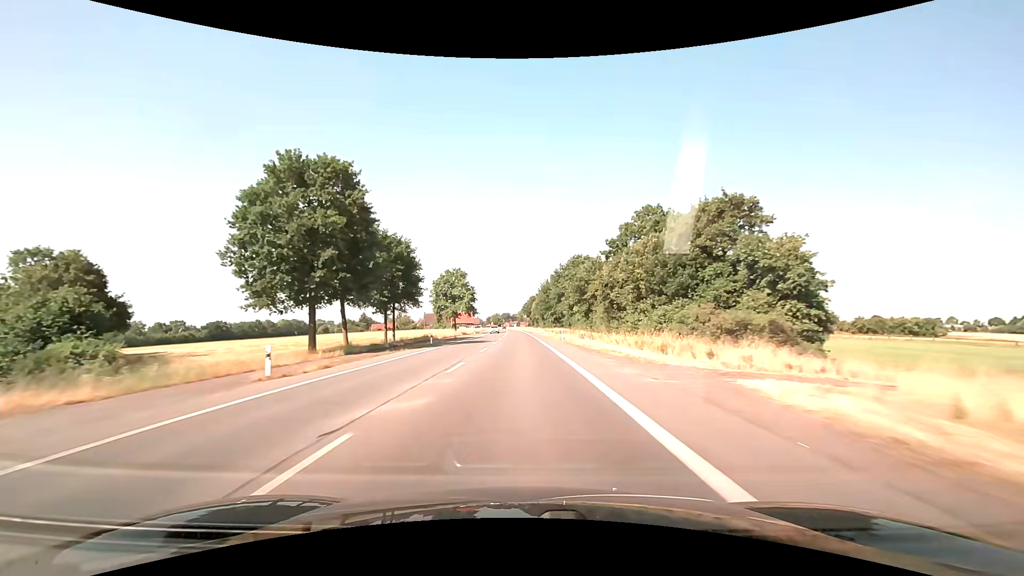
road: primary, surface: asphalt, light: Day
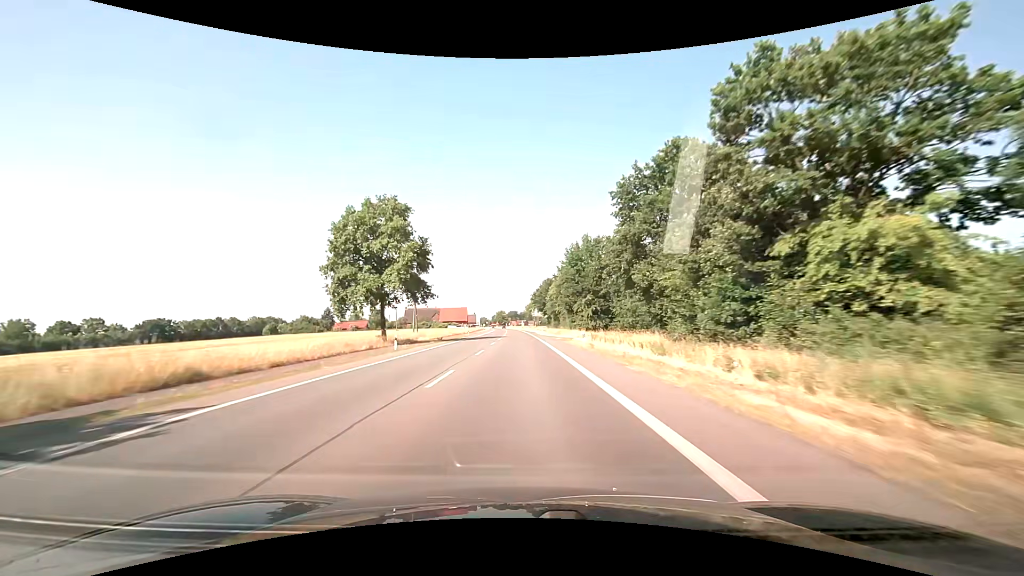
(-0.6, +63.1) m; -1°
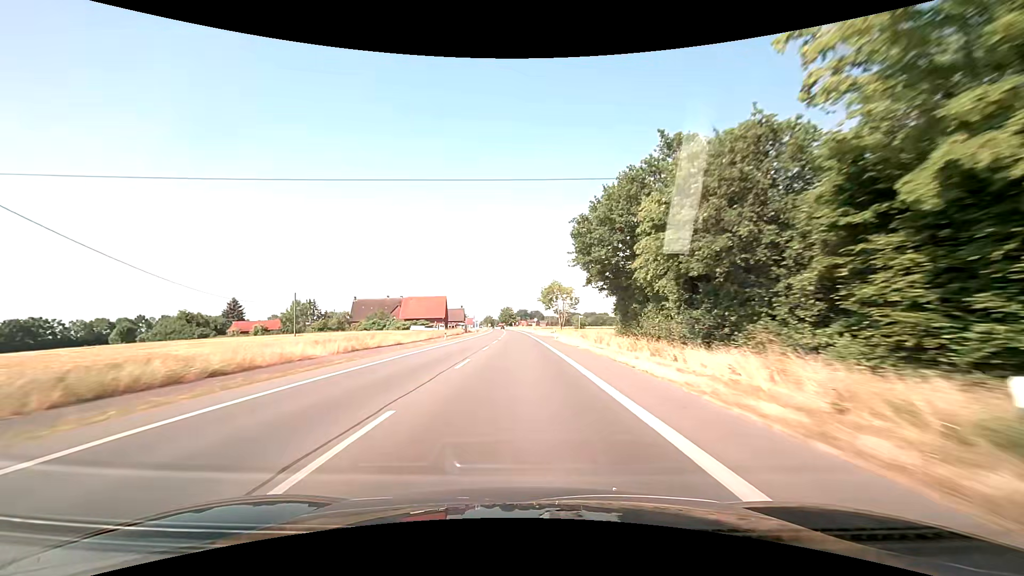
(-0.6, +78.9) m; -1°
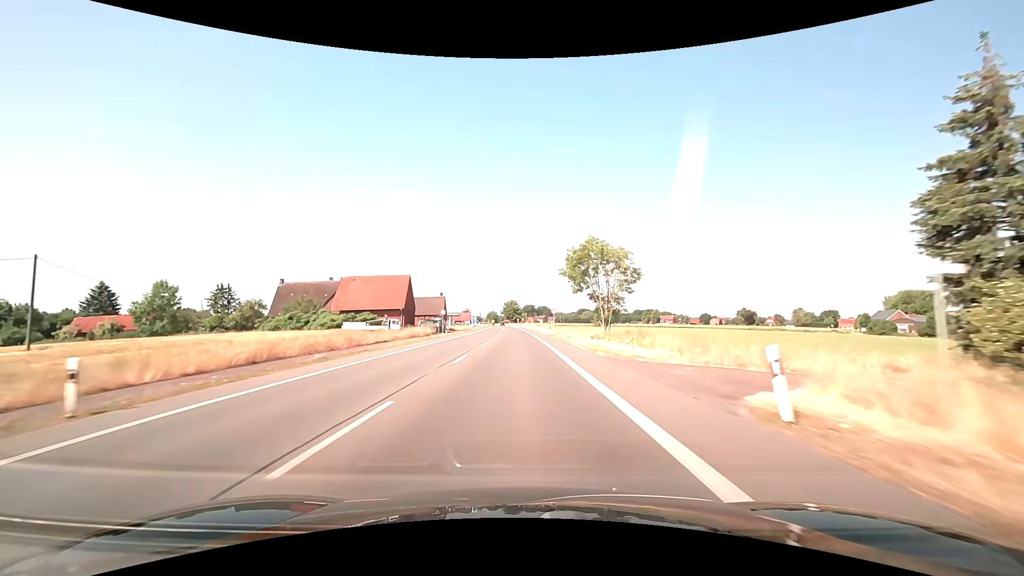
(-0.4, +47.0) m; -1°
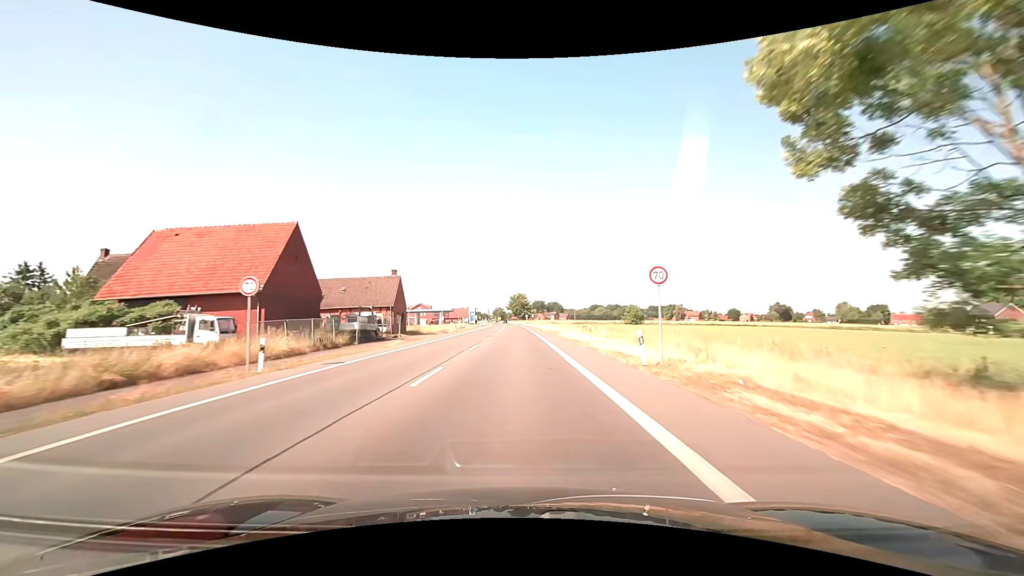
(-0.3, +42.6) m; -1°
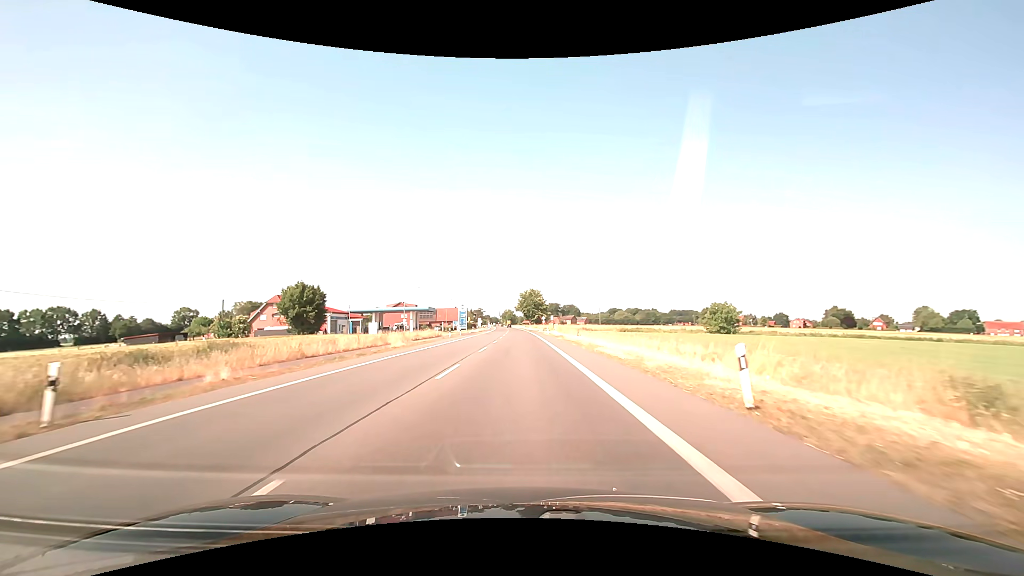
(-0.8, +56.9) m; -1°
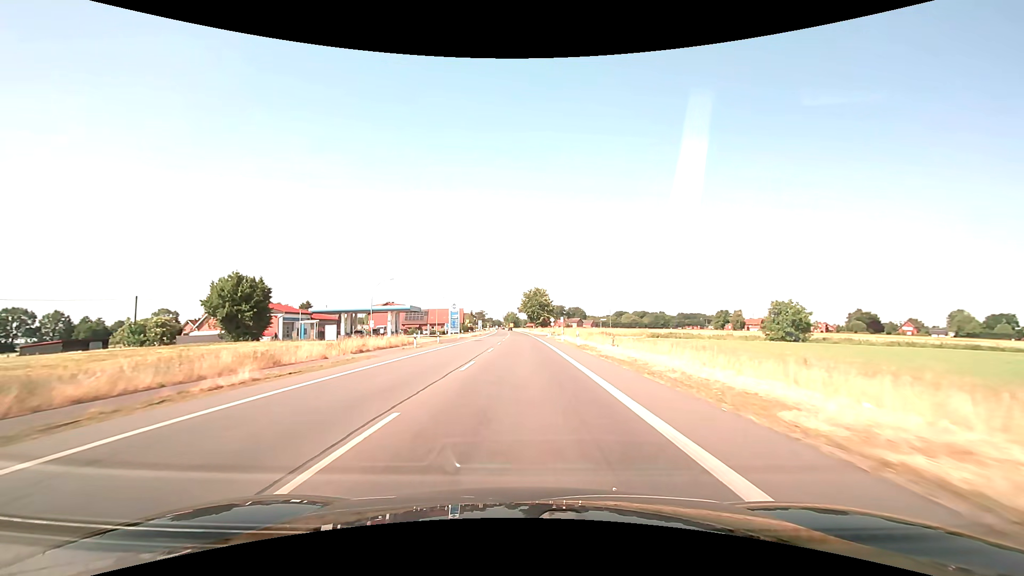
(-0.1, +20.6) m; 0°
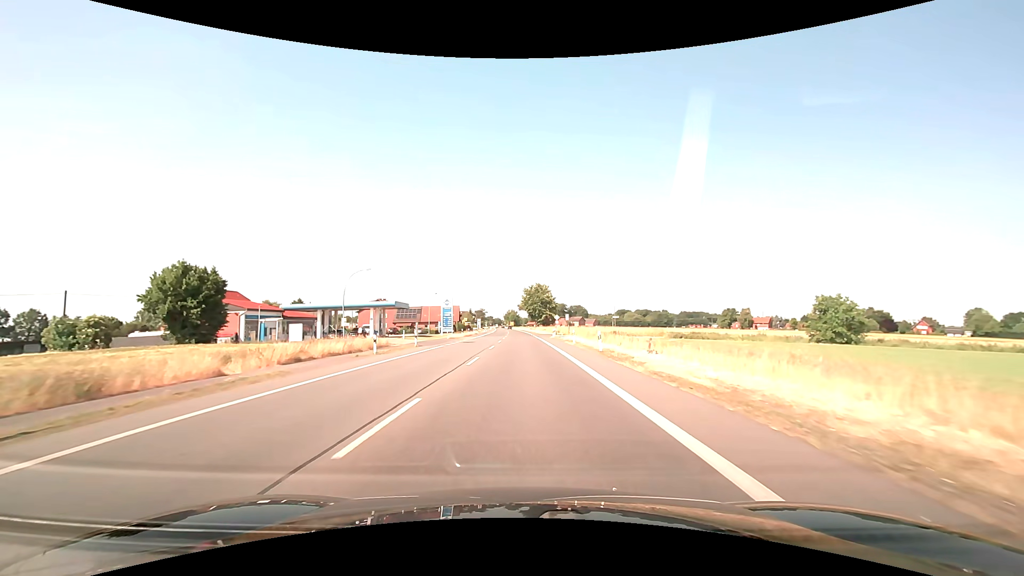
(0.0, +10.5) m; 0°
(0, +10) (0, +20) (0, +30) (0, +40) (0, +50) (0, +60) (-1, +70) (-1, +80) (-1, +90) (-1, +100) m
